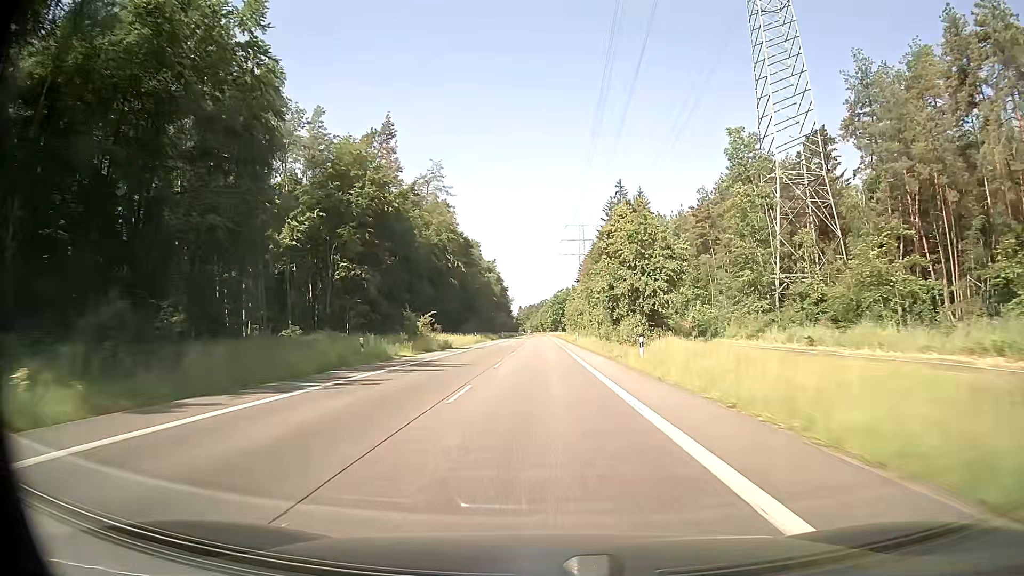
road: secondary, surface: asphalt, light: Day
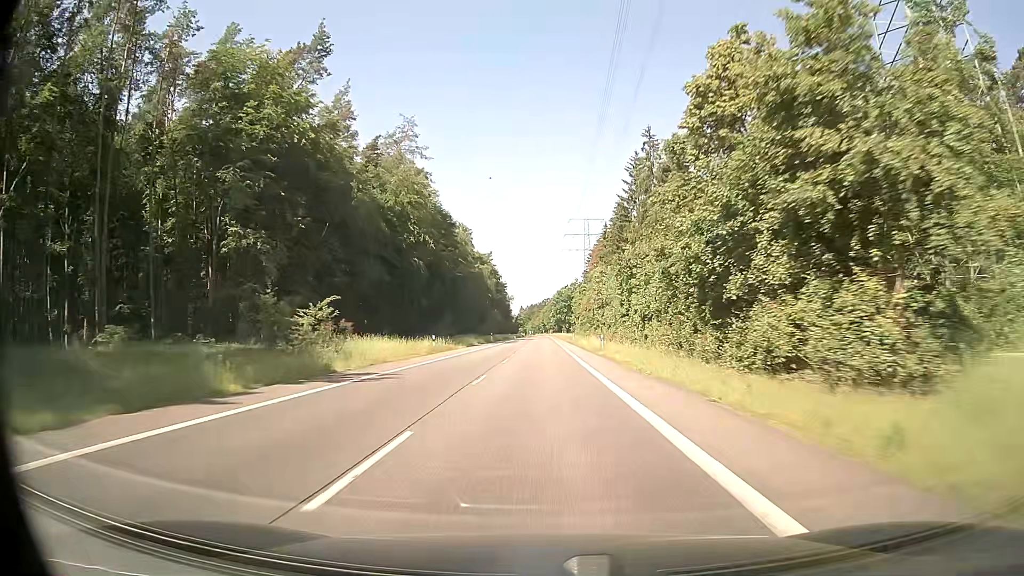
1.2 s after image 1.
(0.0, +31.6) m; 0°
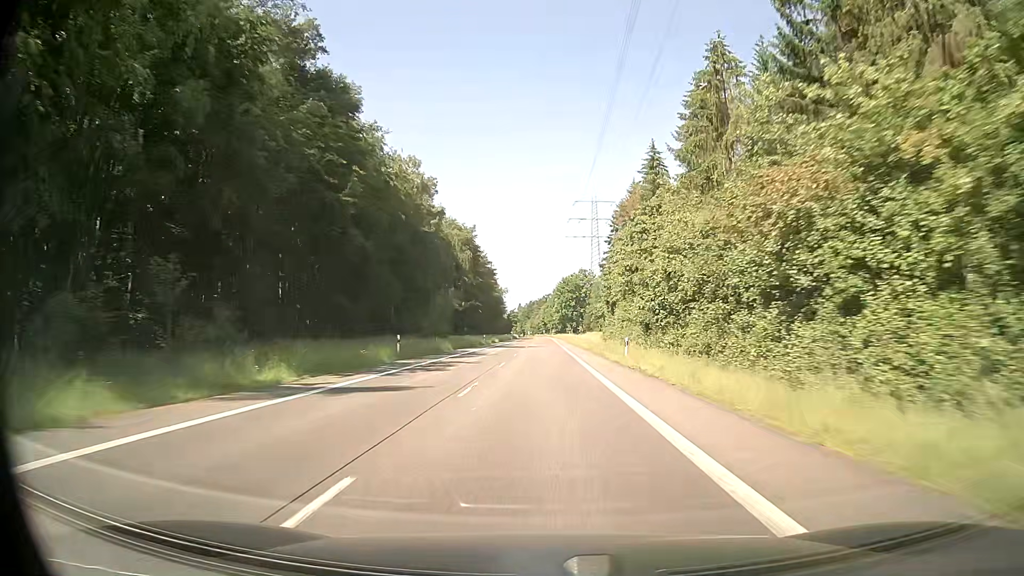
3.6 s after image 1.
(-0.4, +63.1) m; -1°
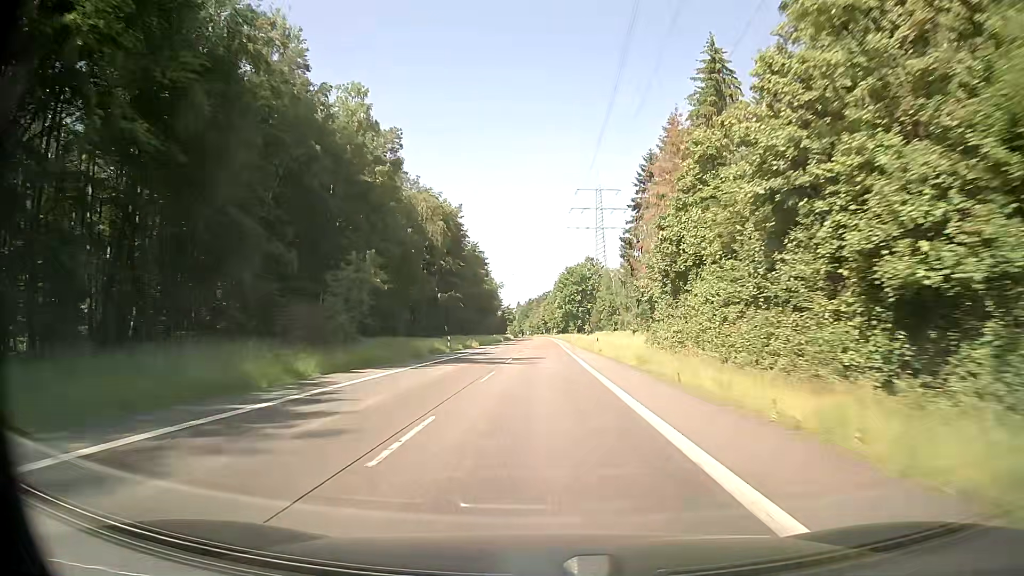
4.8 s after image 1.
(+0.1, +31.6) m; 0°
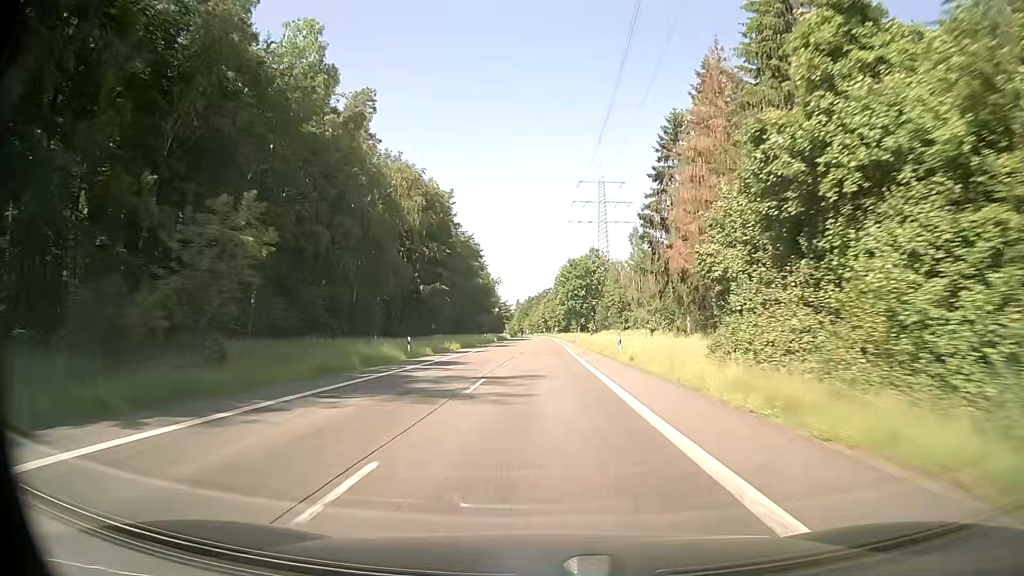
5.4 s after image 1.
(+0.1, +15.8) m; 0°
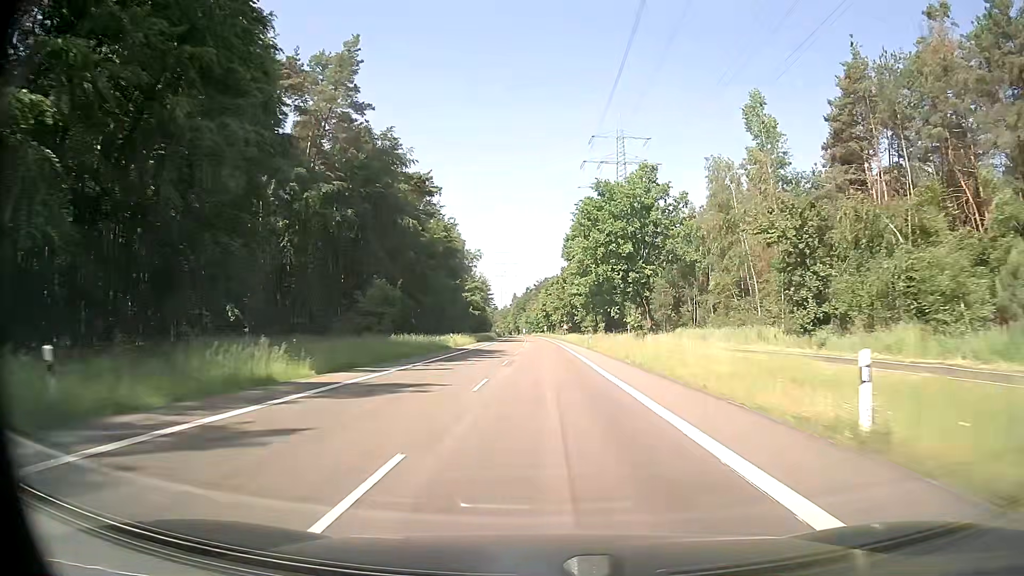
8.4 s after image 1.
(-0.2, +78.1) m; 0°
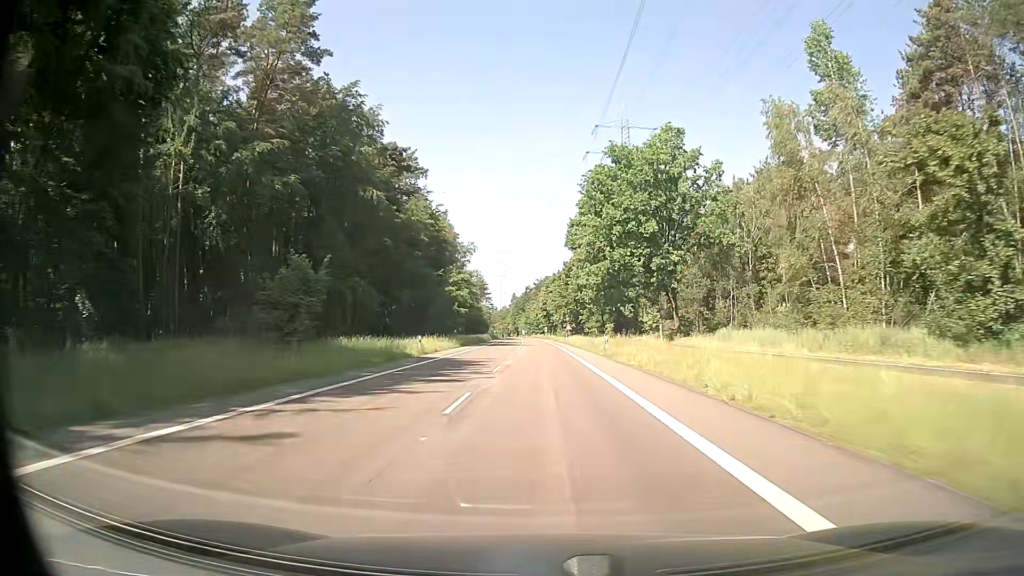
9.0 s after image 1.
(0.0, +15.2) m; 0°
(0, +10) (0, +20) (0, +30) (0, +40) (0, +50) (0, +60) (0, +70) (-1, +80) (-1, +90) (-1, +100) m
